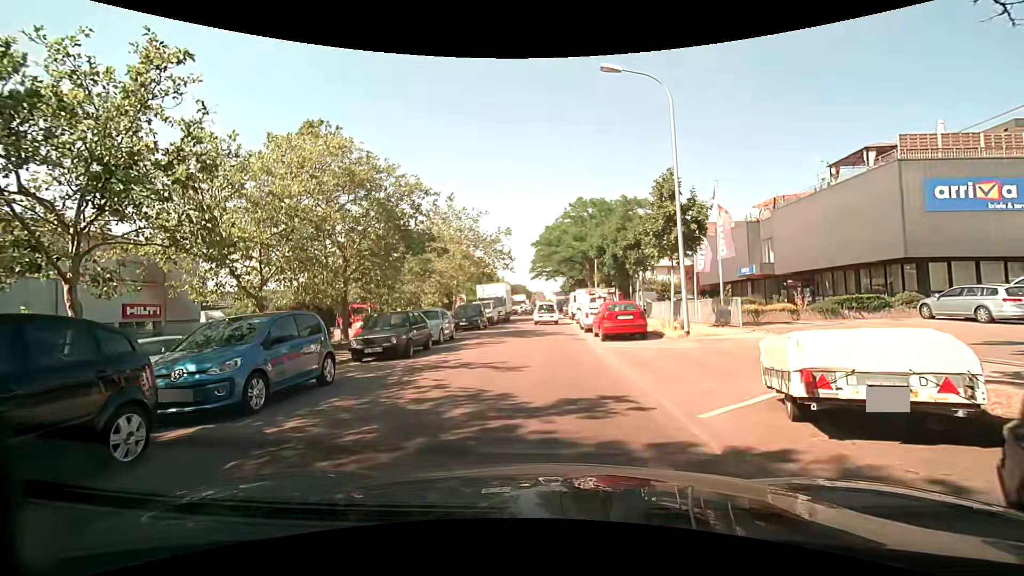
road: unclassified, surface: asphalt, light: Day
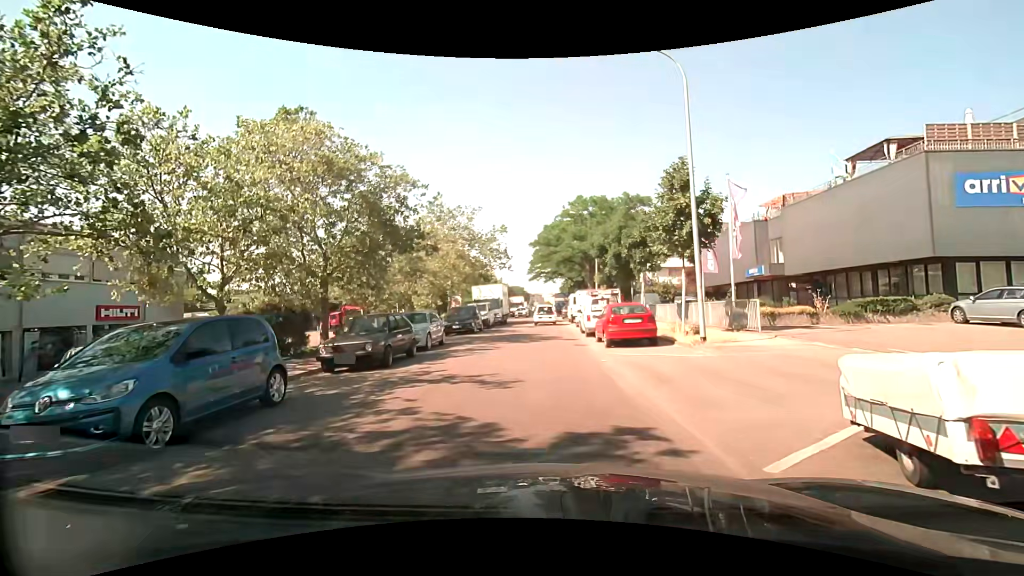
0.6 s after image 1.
(0.0, +1.8) m; -2°
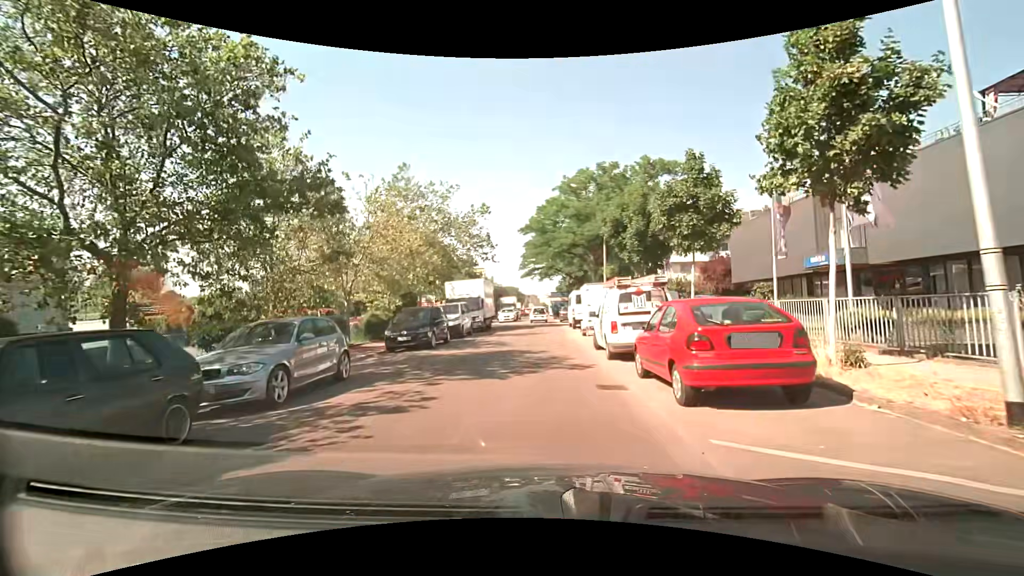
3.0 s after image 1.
(+0.5, +9.7) m; +3°
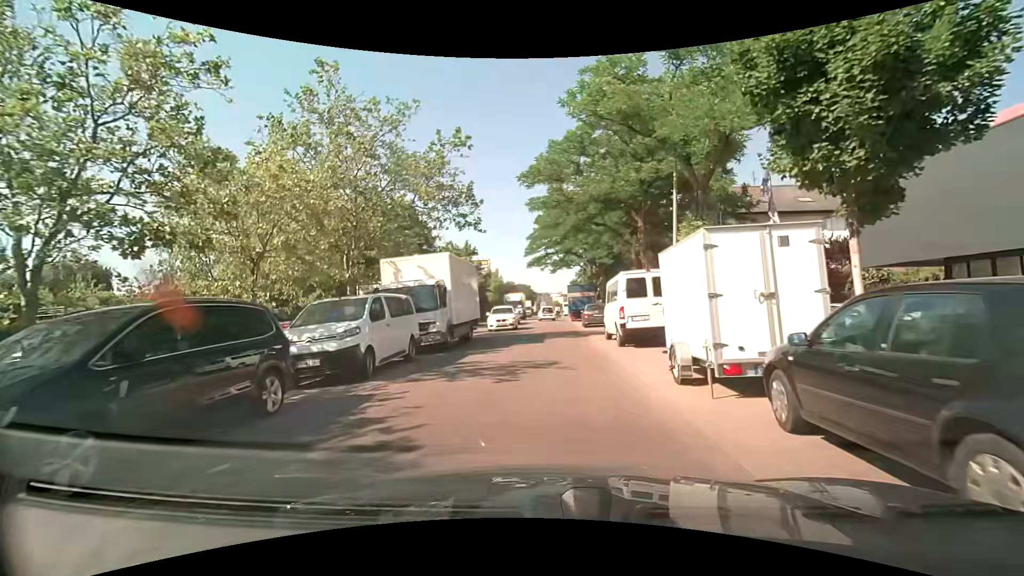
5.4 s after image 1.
(-0.1, +15.3) m; -2°
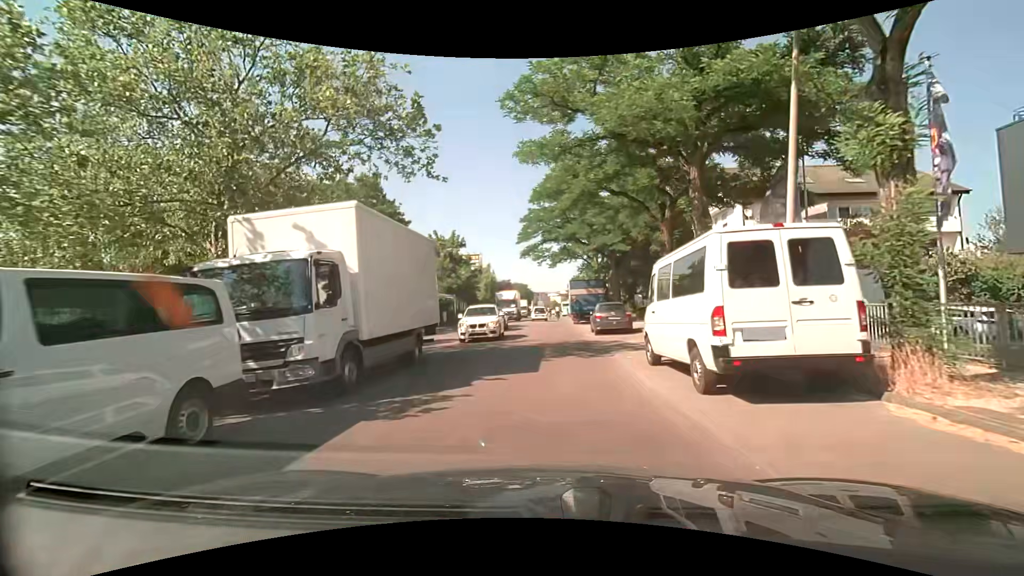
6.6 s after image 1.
(+0.1, +8.6) m; +1°
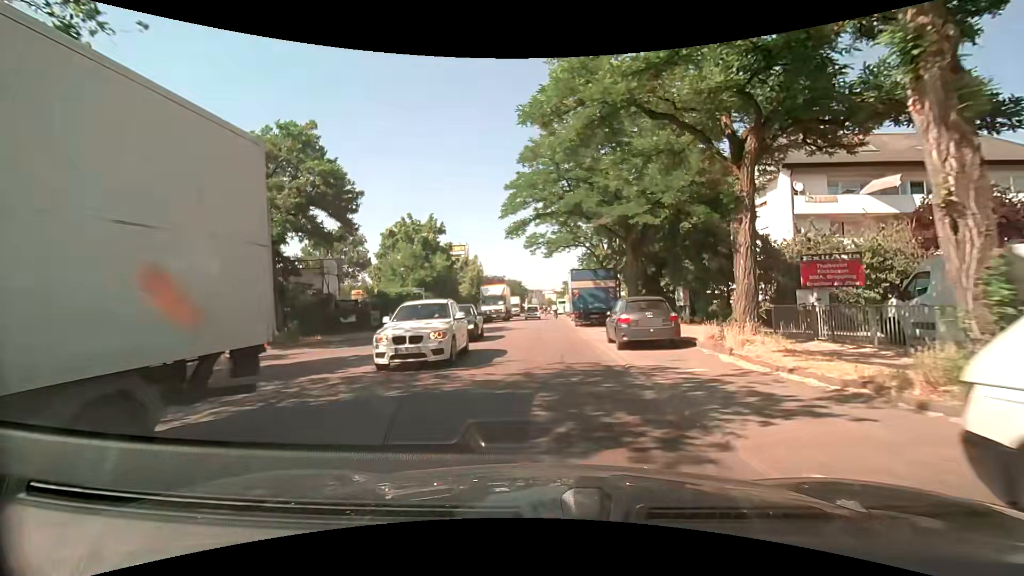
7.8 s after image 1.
(0.0, +9.1) m; +1°
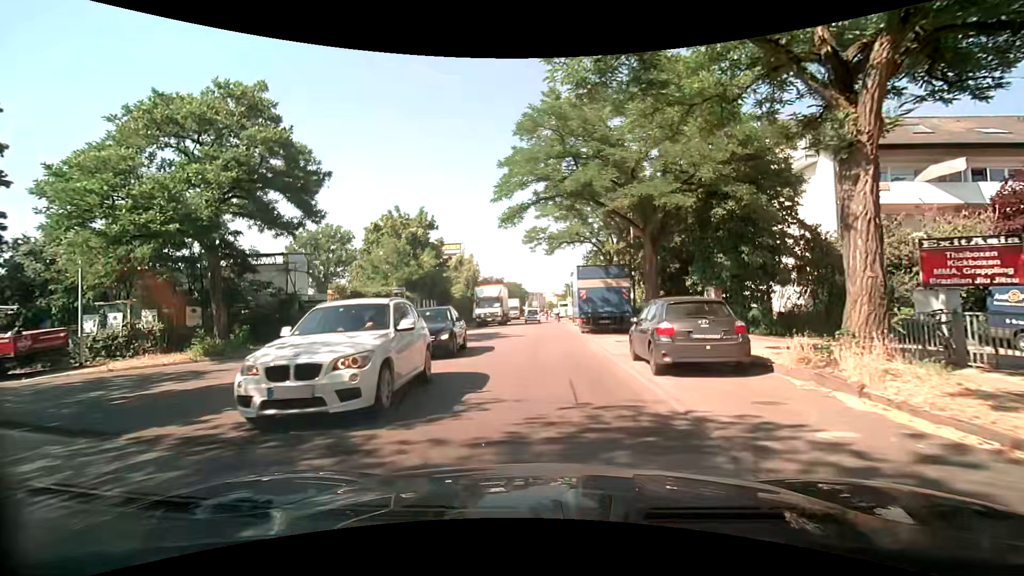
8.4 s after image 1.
(-0.1, +4.7) m; -1°
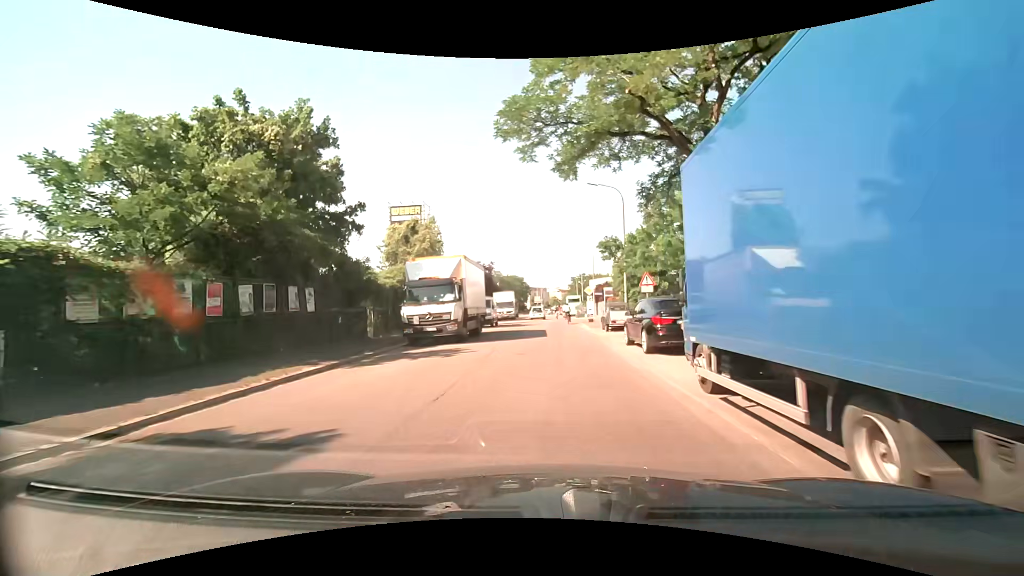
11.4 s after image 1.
(0.0, +23.3) m; 0°
